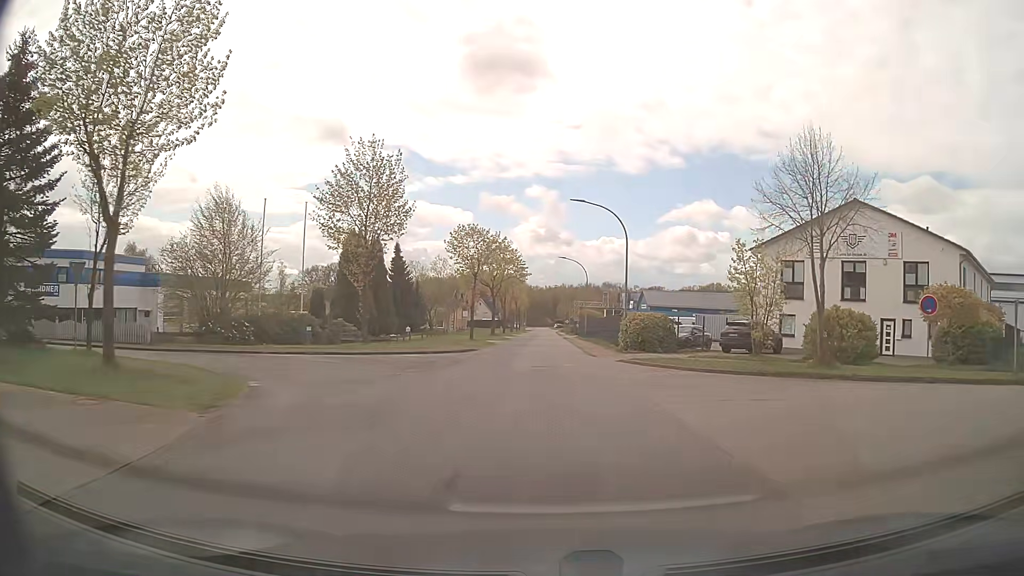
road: residential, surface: asphalt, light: Day
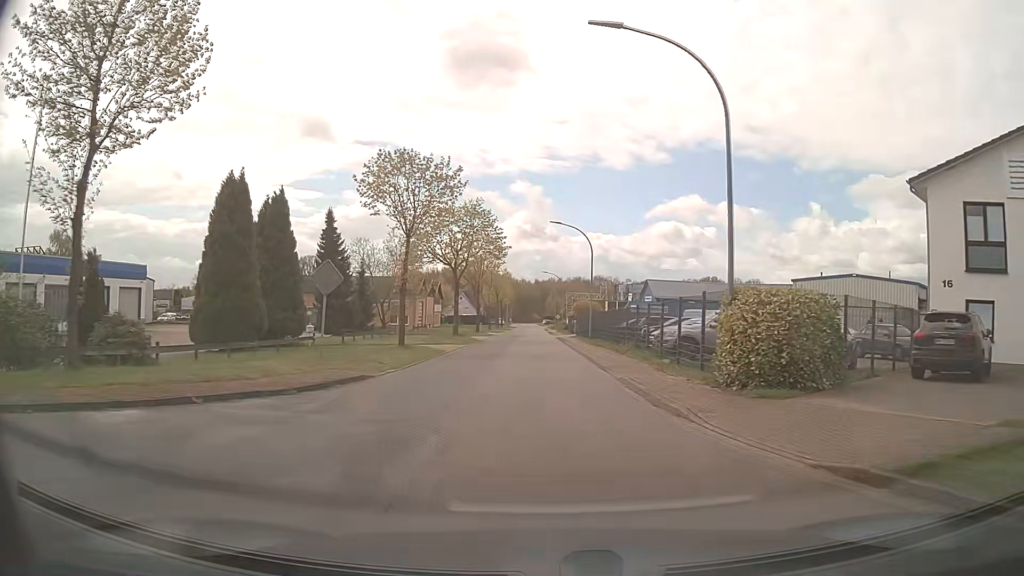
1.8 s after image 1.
(+0.4, +20.3) m; +2°
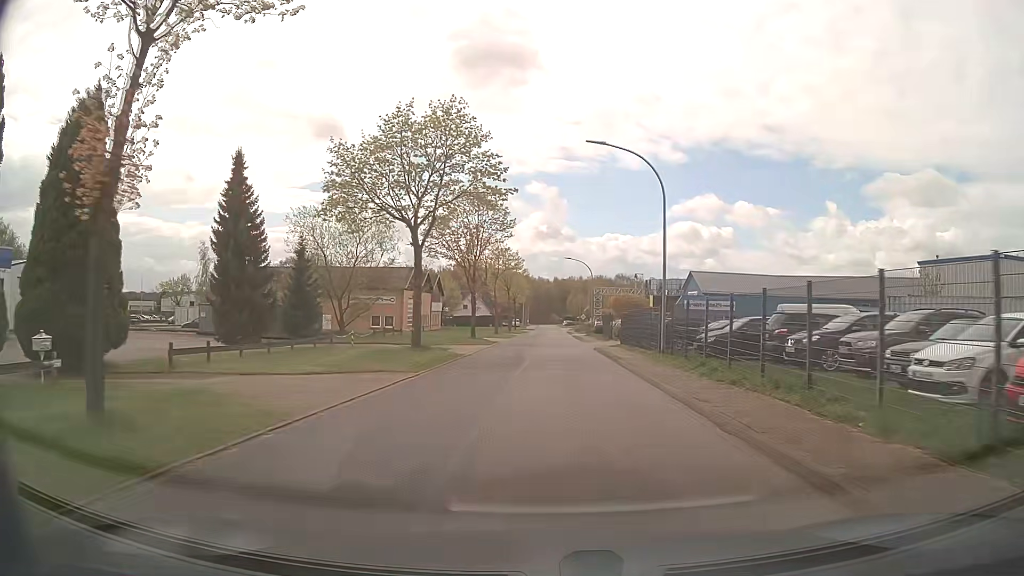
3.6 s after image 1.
(-0.4, +20.5) m; -2°
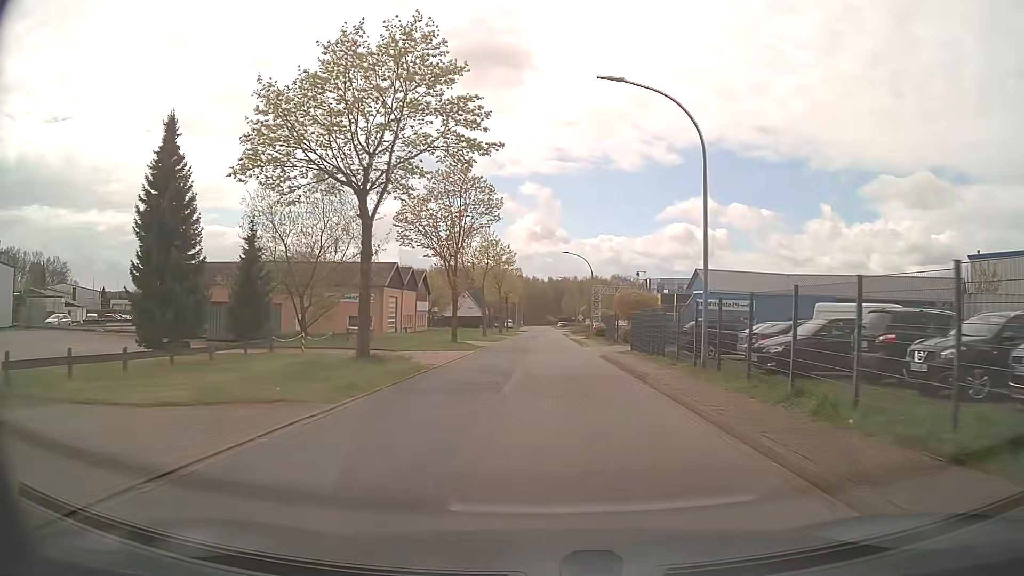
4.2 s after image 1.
(0.0, +6.9) m; +1°
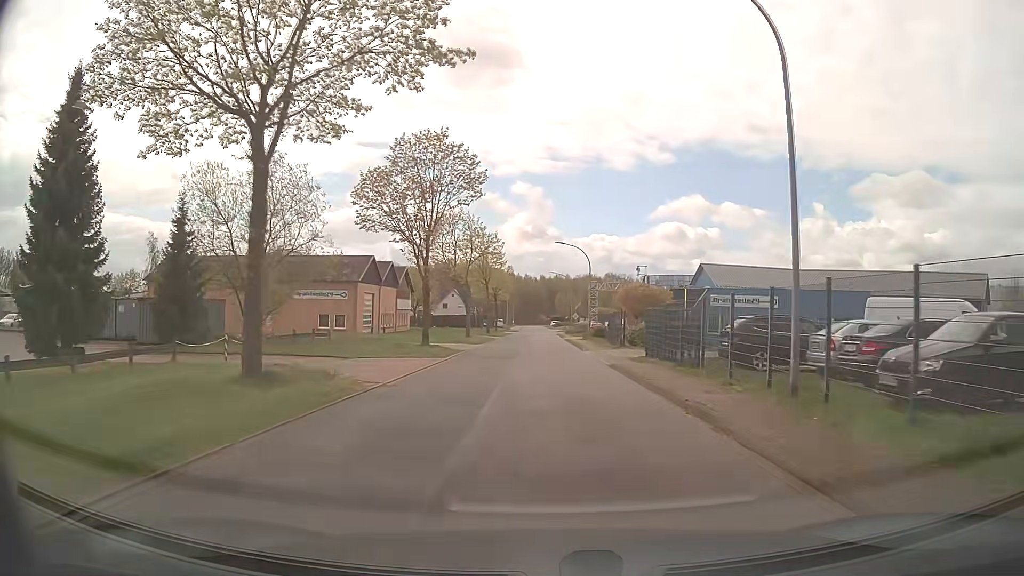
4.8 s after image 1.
(0.0, +6.9) m; 0°
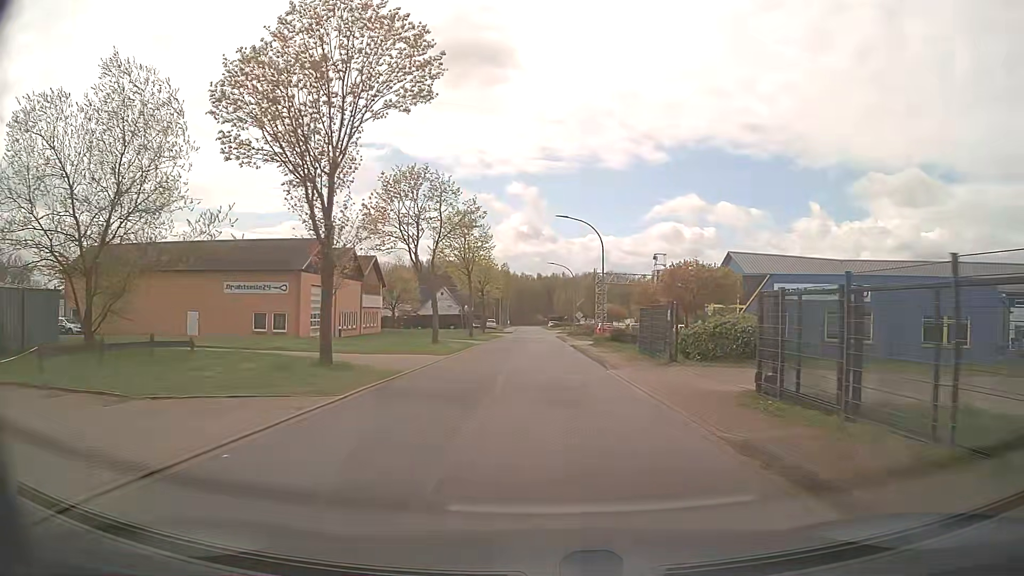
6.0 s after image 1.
(0.0, +13.7) m; 0°
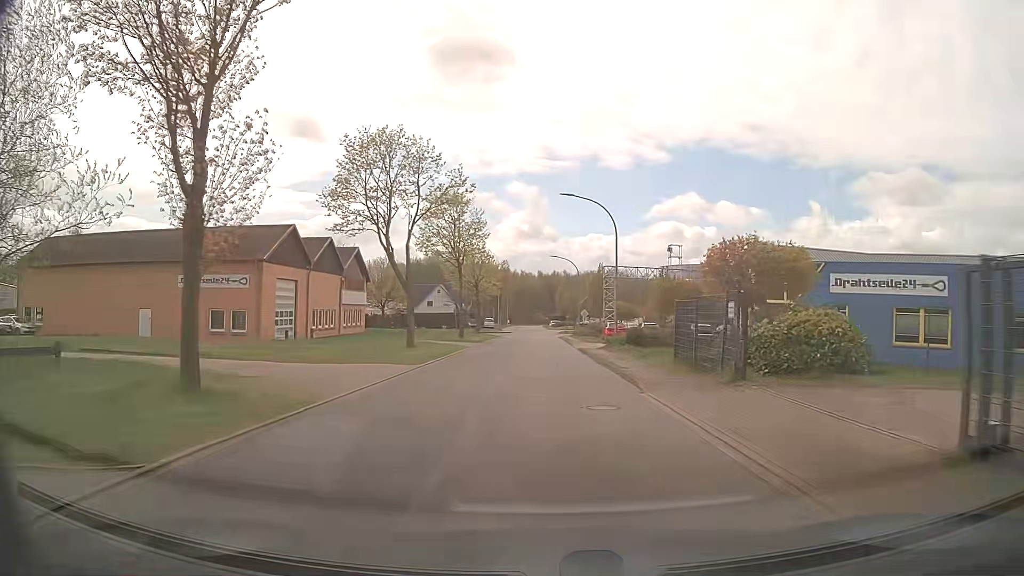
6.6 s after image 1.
(0.0, +6.8) m; 0°
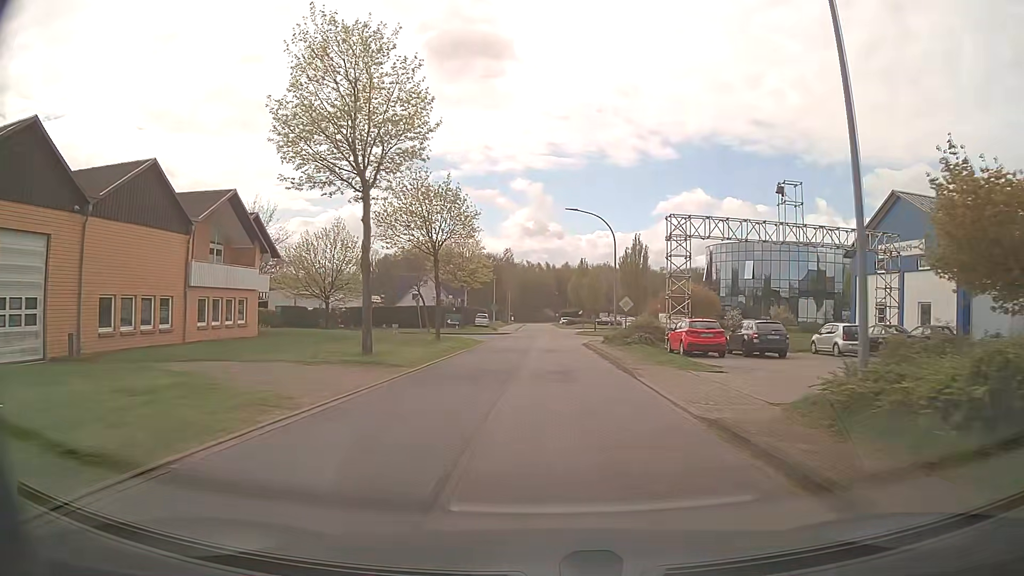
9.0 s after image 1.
(0.0, +26.0) m; -1°
